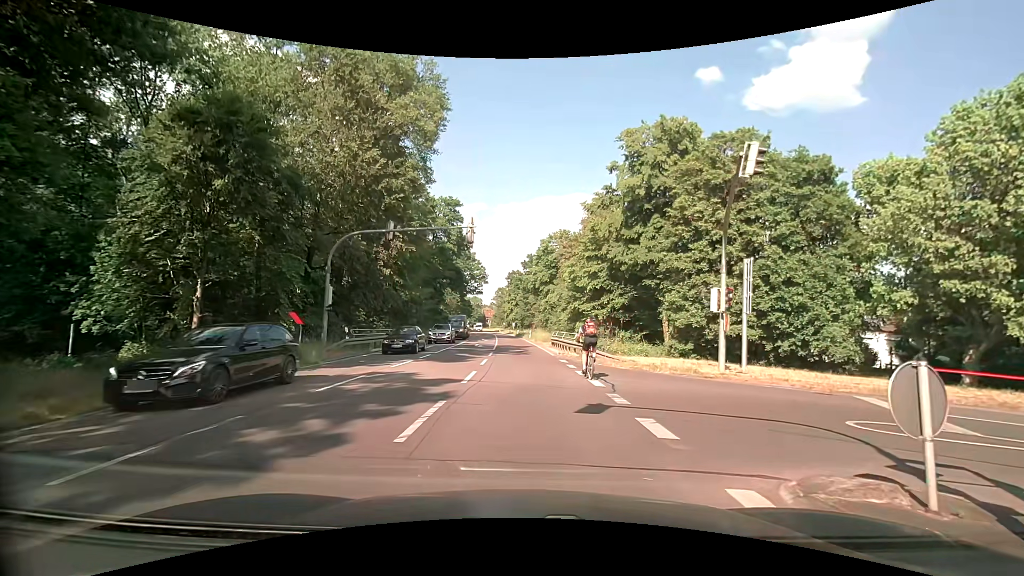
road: secondary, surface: asphalt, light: Day
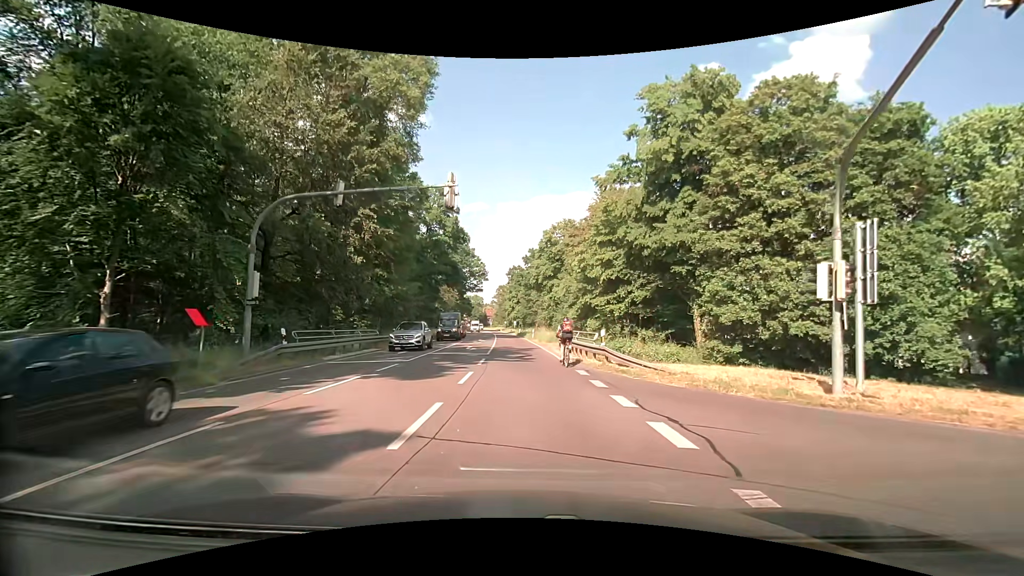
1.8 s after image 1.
(-0.3, +6.7) m; -2°
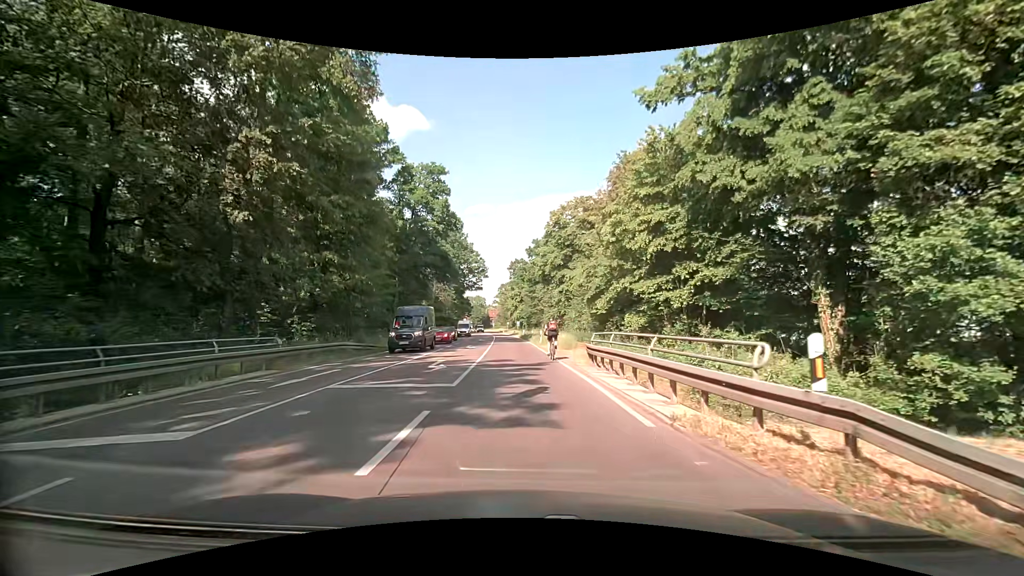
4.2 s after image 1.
(-0.3, +13.1) m; -2°
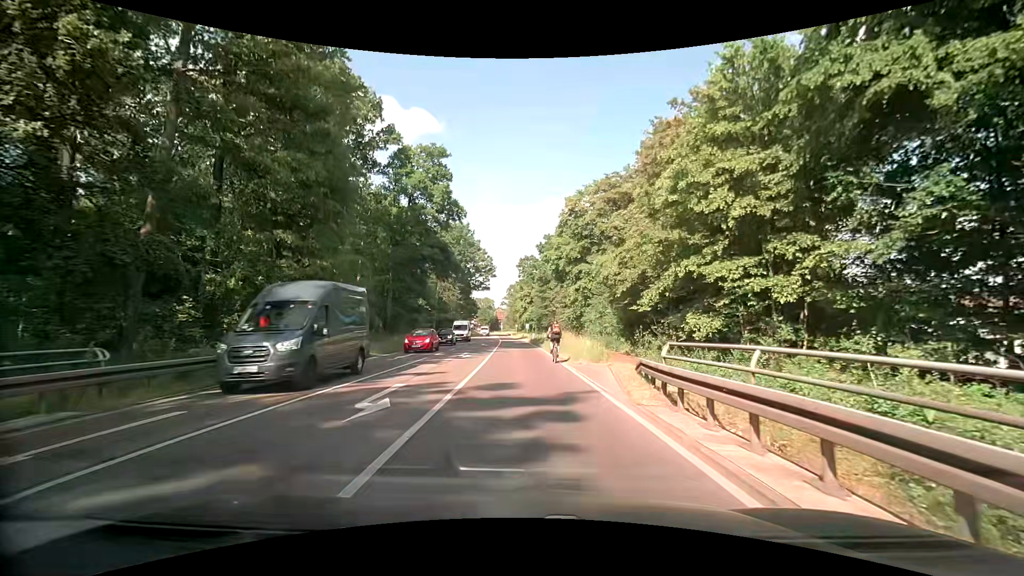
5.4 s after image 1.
(-0.1, +8.3) m; -1°
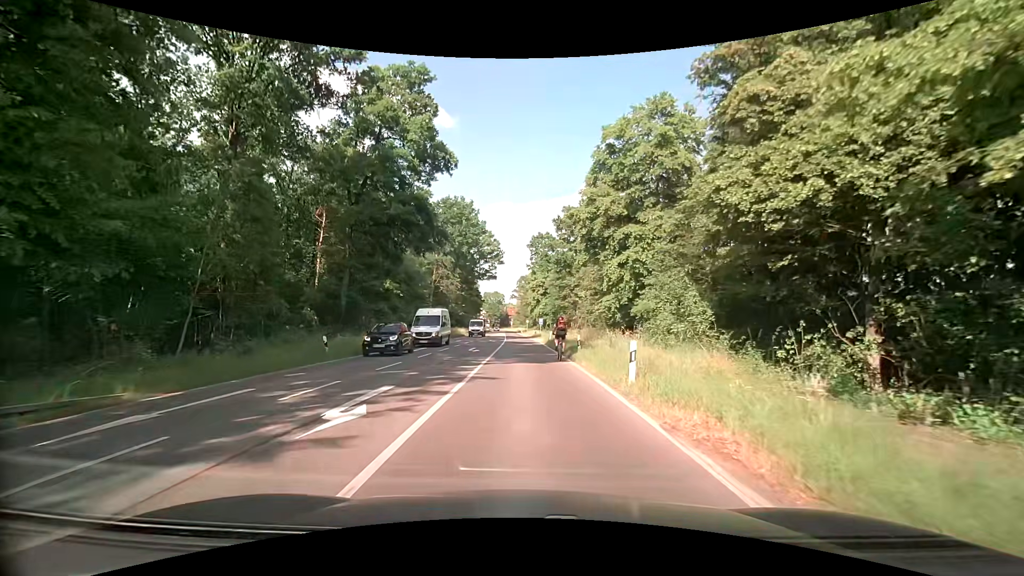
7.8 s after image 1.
(-0.1, +18.5) m; -2°
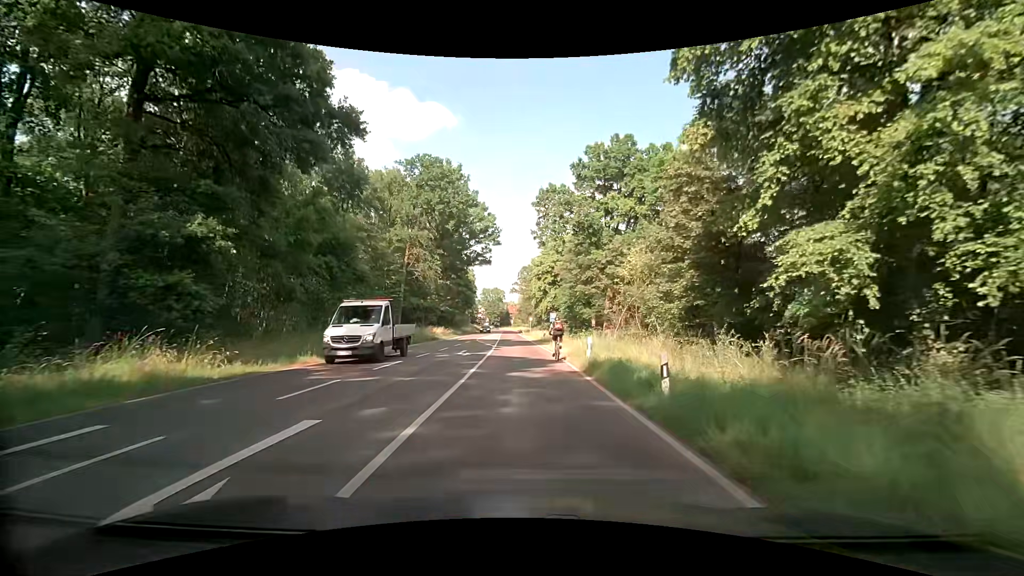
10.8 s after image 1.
(+0.3, +24.0) m; +1°
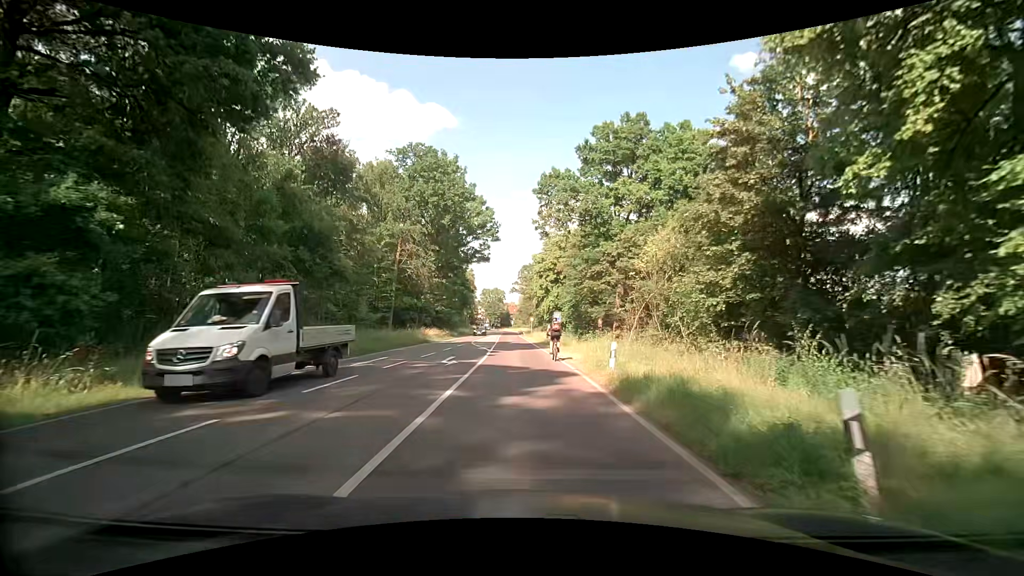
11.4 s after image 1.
(0.0, +4.9) m; 0°
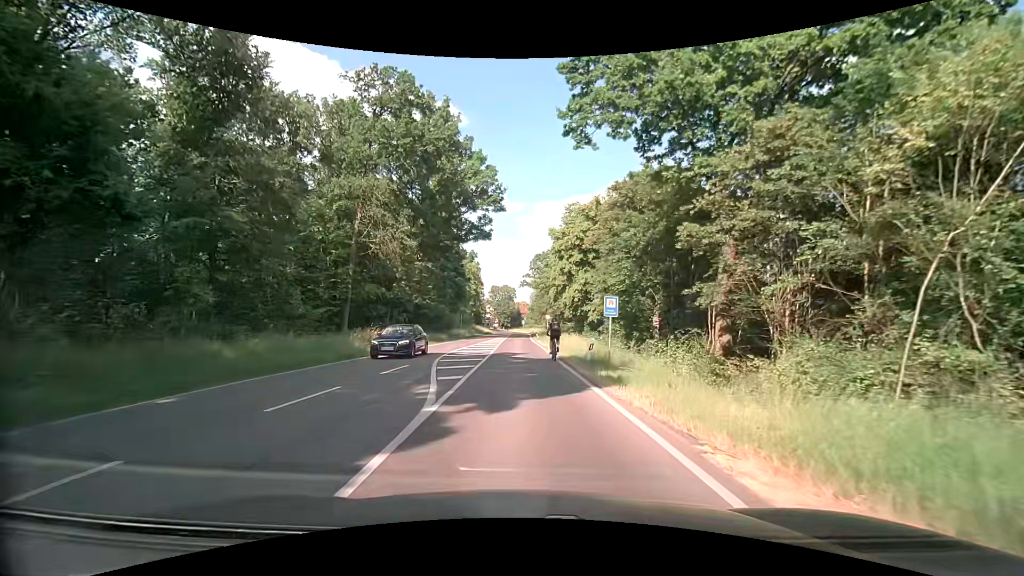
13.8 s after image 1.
(-0.3, +20.4) m; -3°
(0, +10) (0, +20) (0, +30) (0, +40) (+1, +50) (+1, +60) (+1, +70) (+1, +80) (+1, +90) (+1, +100) m
